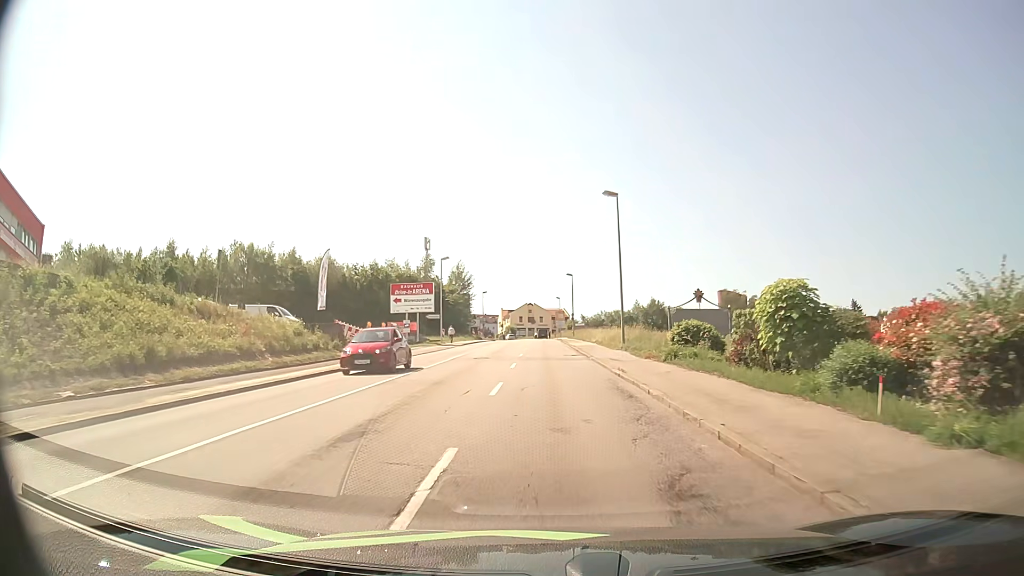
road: tertiary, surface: asphalt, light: Day
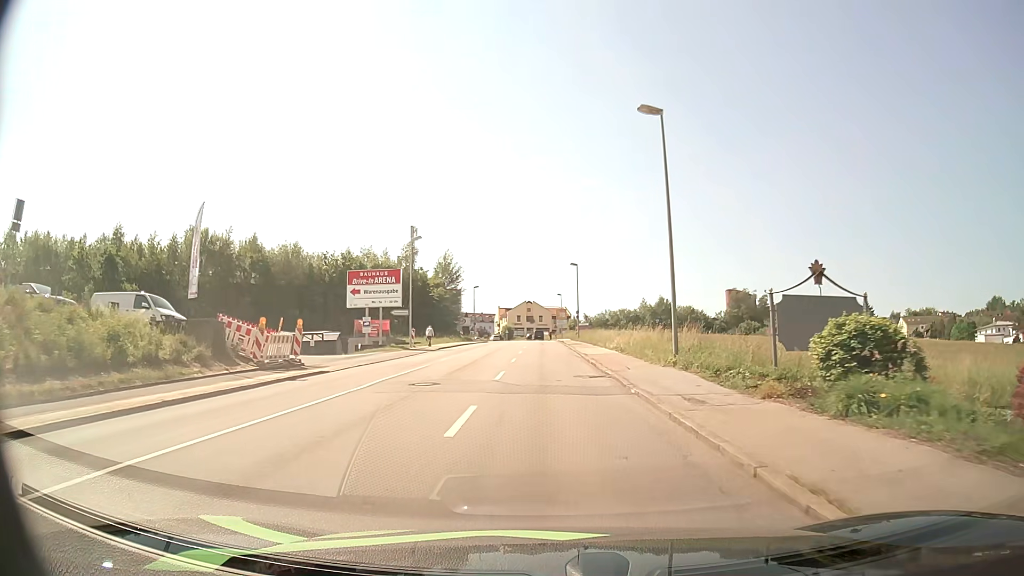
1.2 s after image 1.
(0.0, +13.9) m; 0°
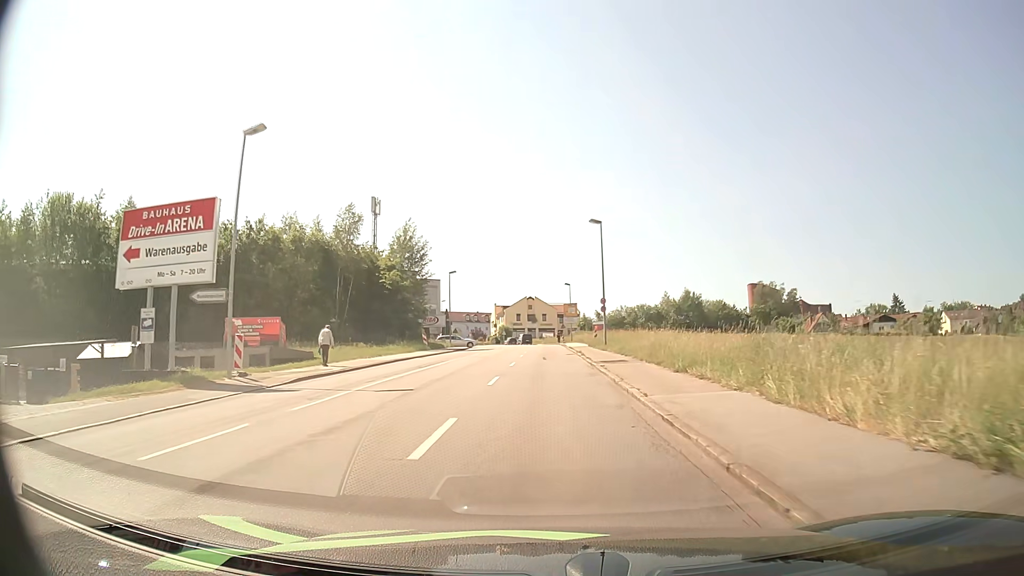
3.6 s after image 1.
(-0.1, +28.7) m; 0°
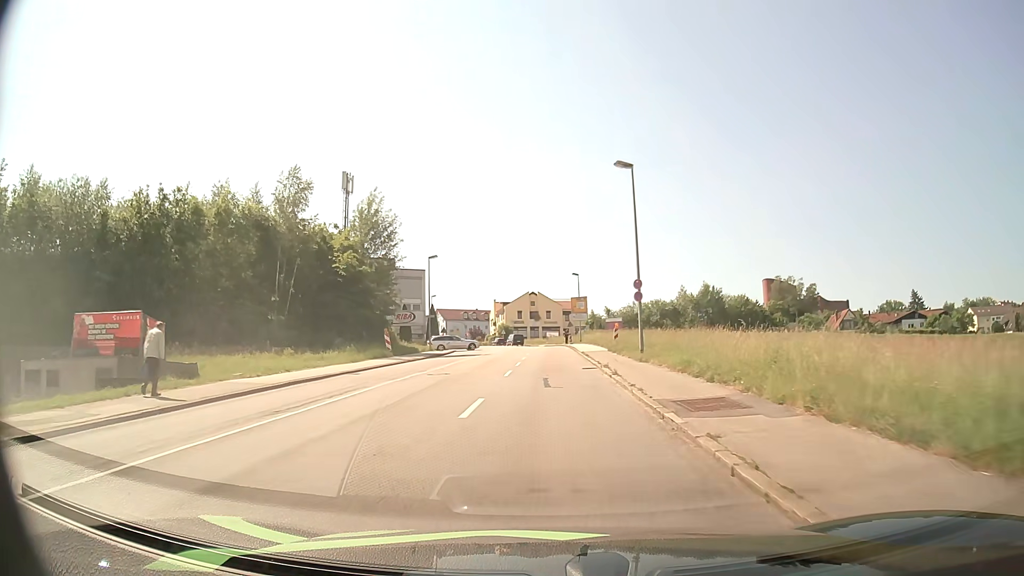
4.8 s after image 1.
(0.0, +14.8) m; 0°
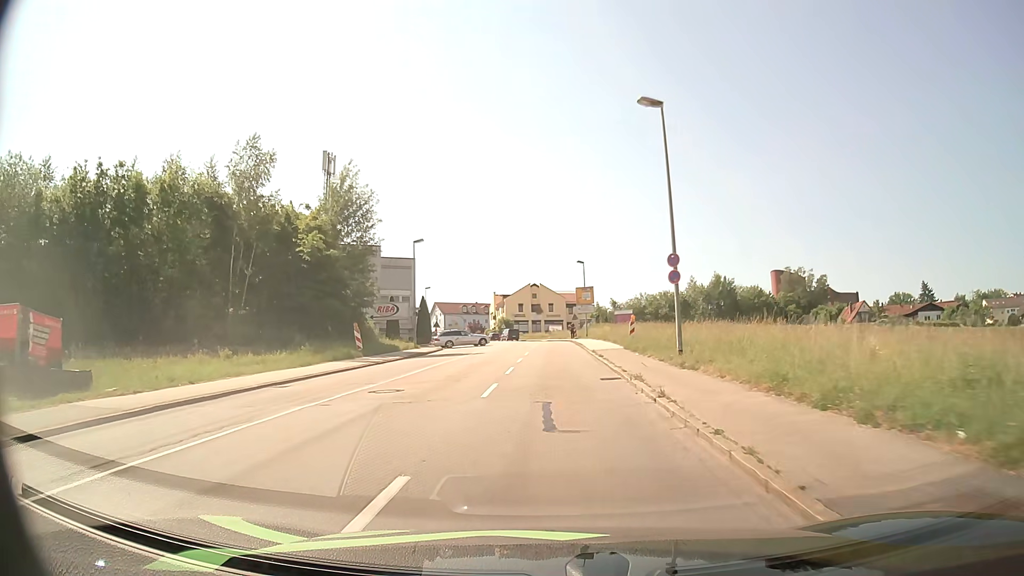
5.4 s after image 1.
(0.0, +7.3) m; 0°
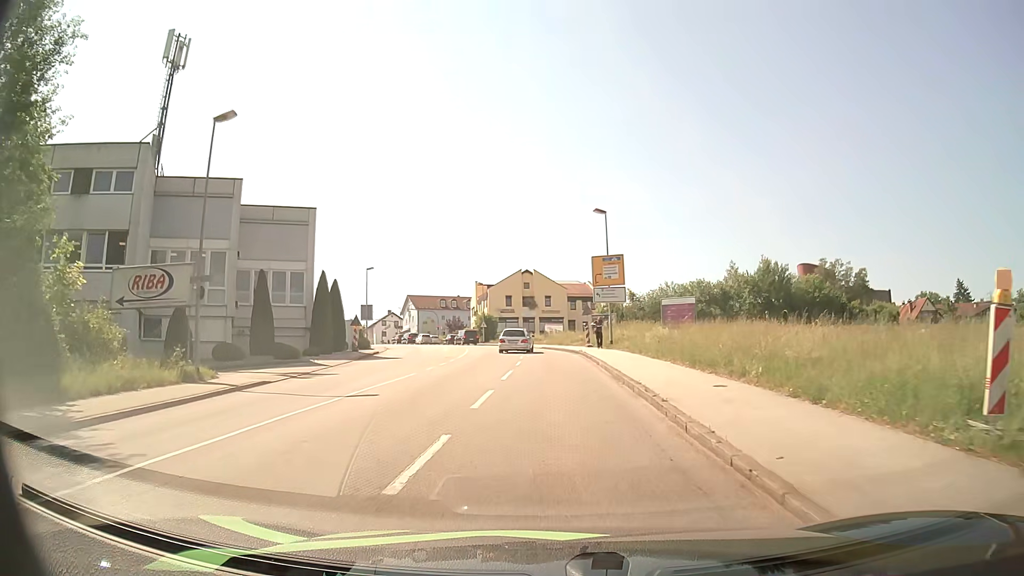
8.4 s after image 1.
(+0.2, +31.1) m; 0°
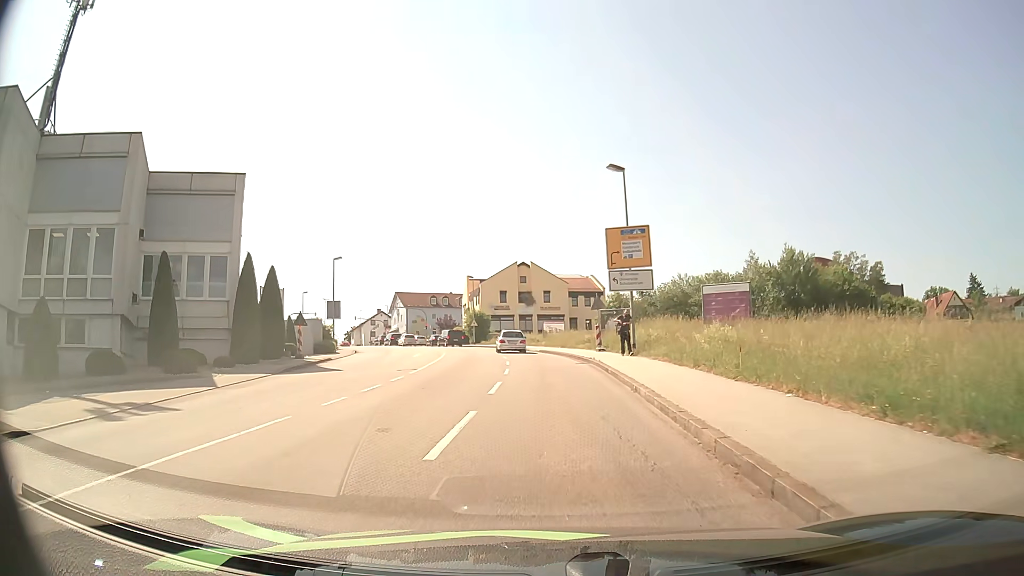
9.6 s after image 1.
(0.0, +10.7) m; 0°
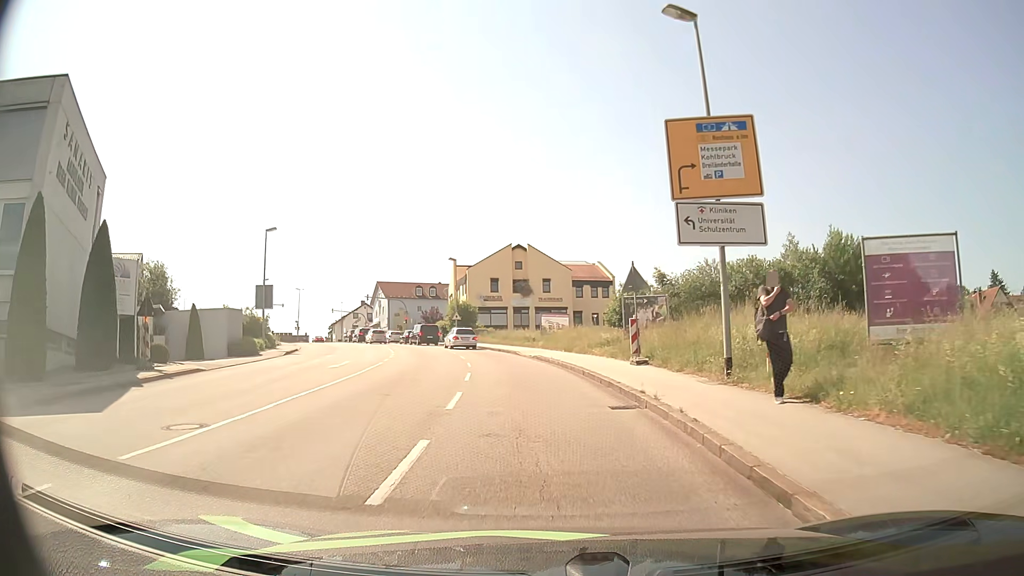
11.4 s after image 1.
(0.0, +15.1) m; 0°
